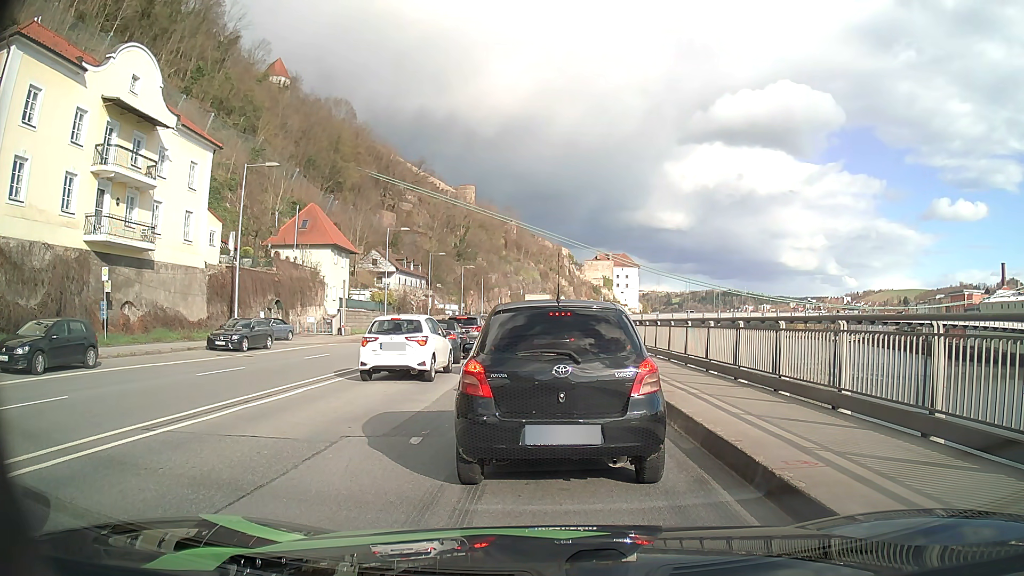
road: primary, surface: asphalt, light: Day
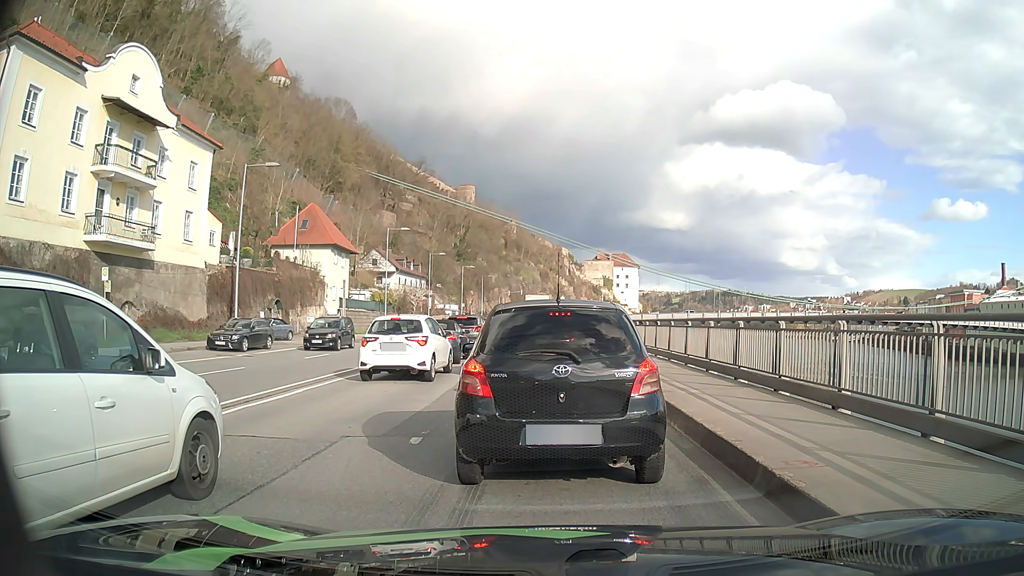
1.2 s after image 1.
(0.0, 0.0) m; 0°
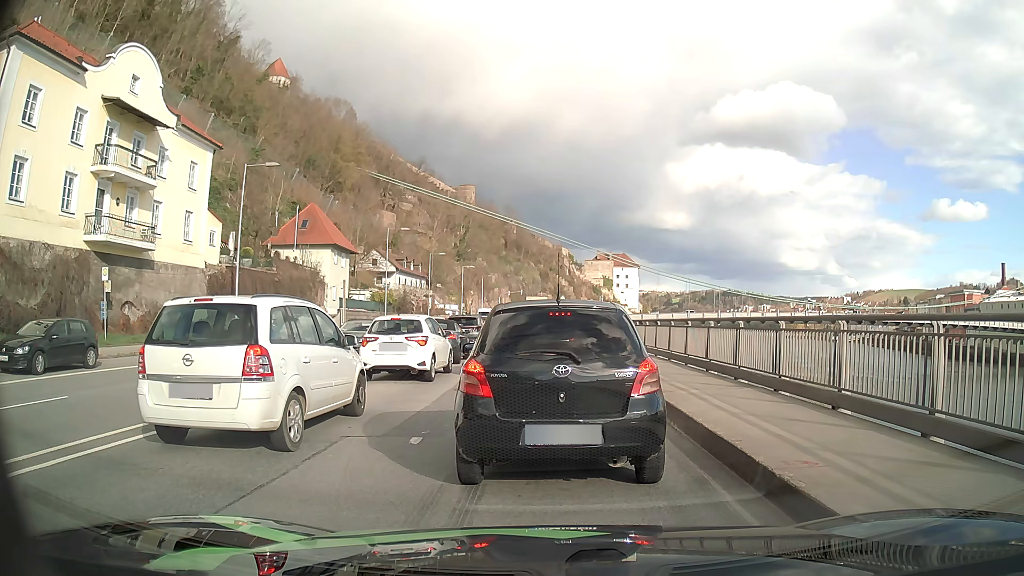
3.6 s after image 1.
(0.0, 0.0) m; 0°
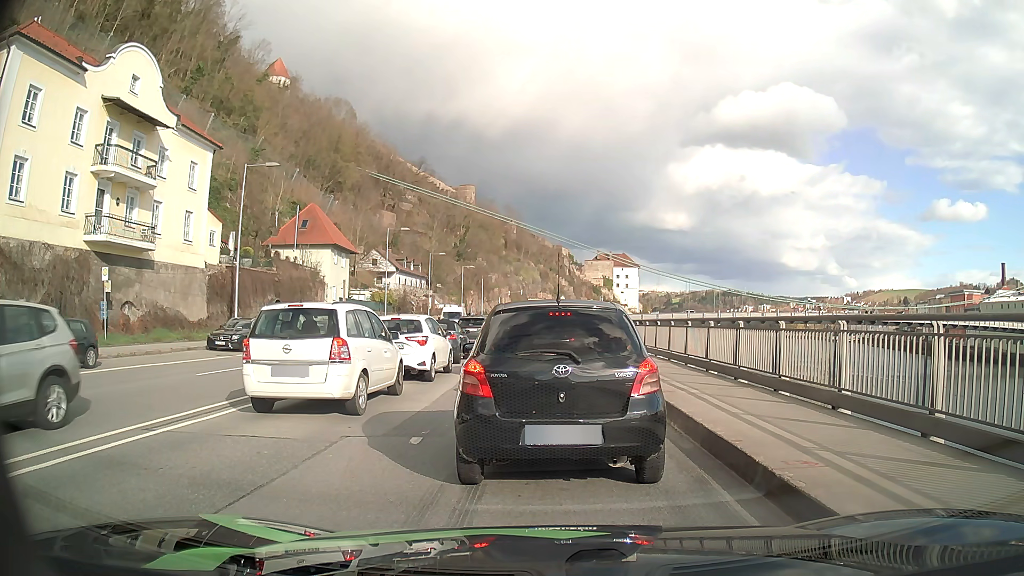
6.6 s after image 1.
(0.0, 0.0) m; 0°
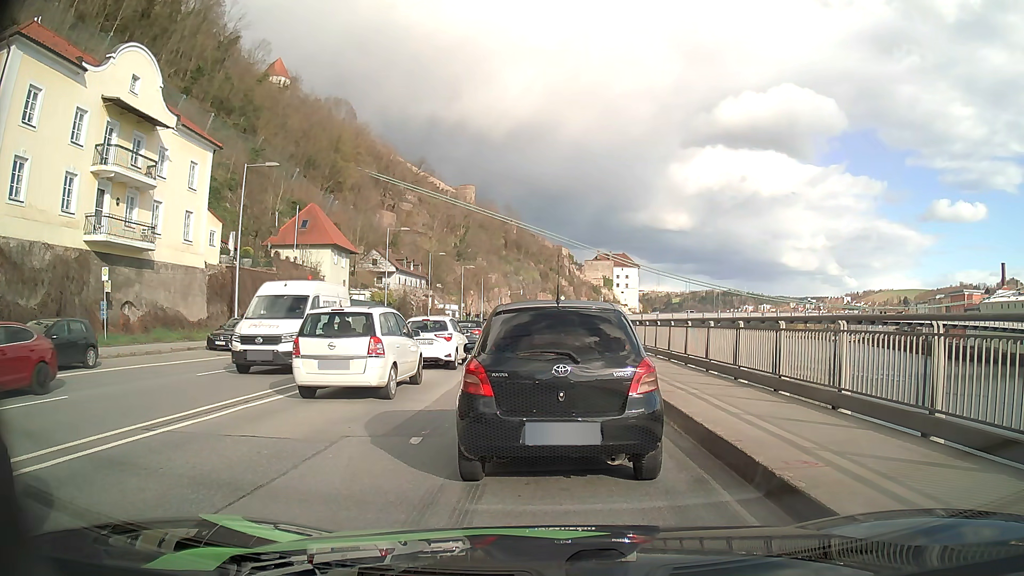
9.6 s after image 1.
(0.0, 0.0) m; 0°
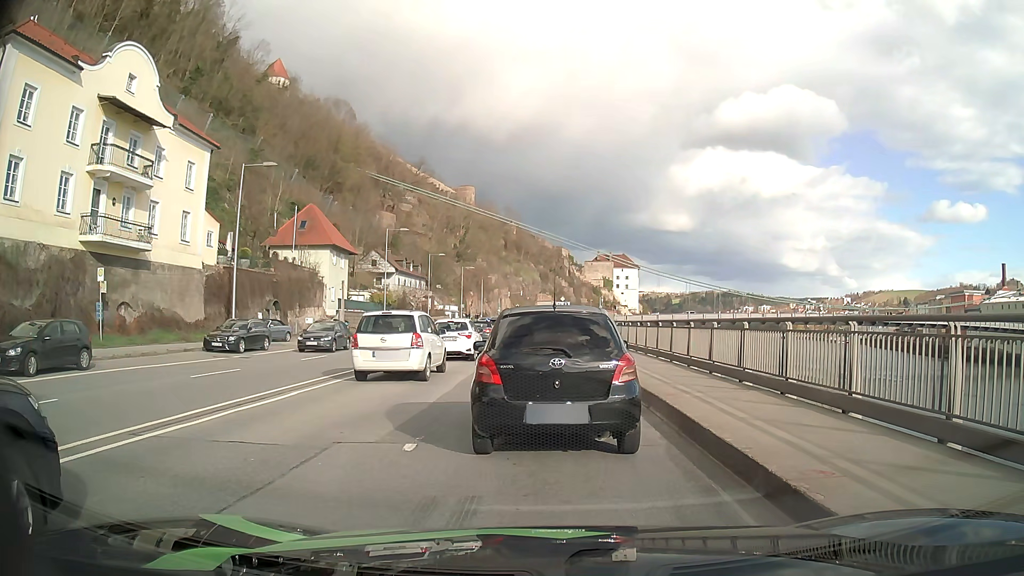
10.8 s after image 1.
(0.0, +0.3) m; 0°
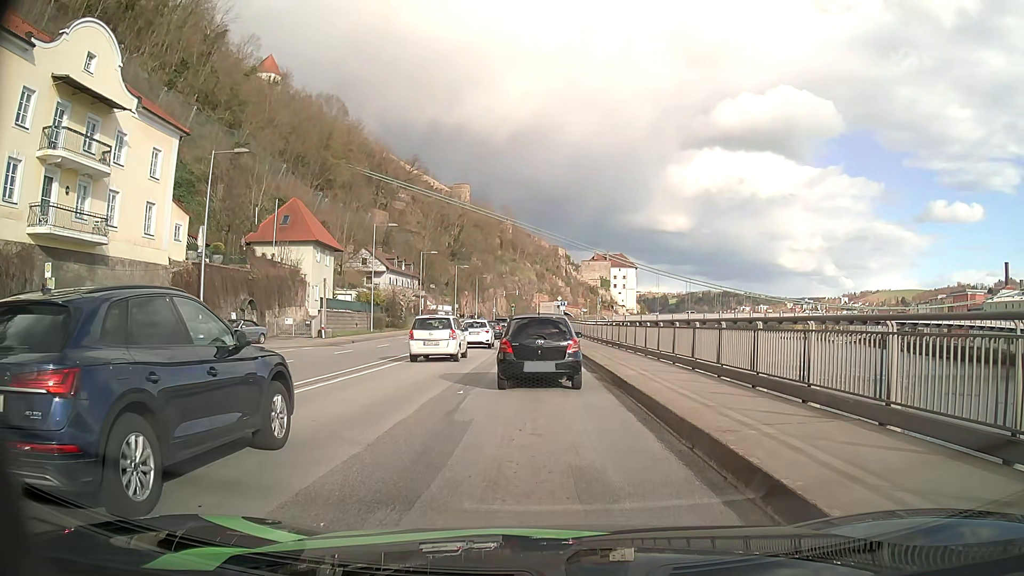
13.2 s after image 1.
(+0.1, +3.8) m; 0°
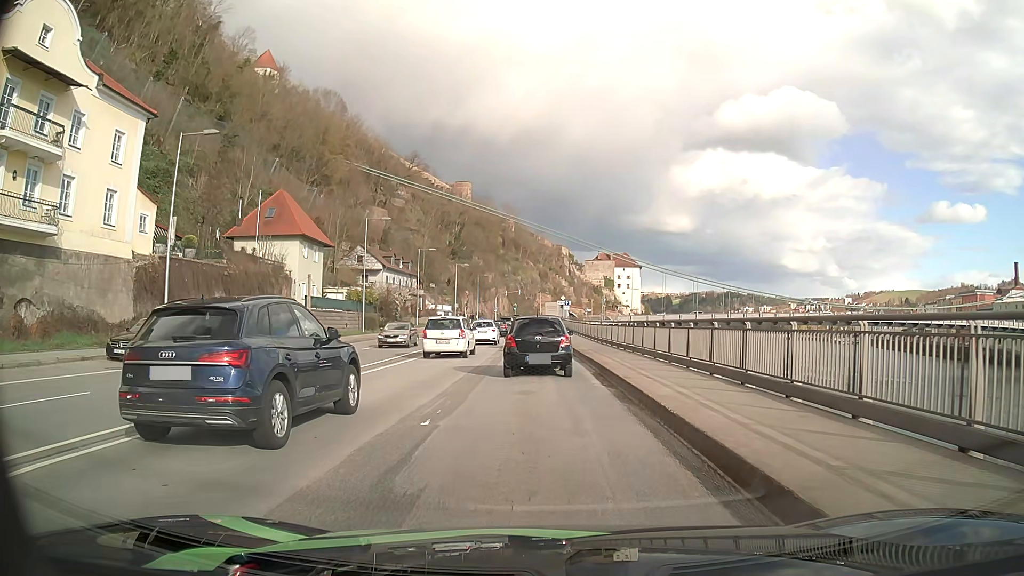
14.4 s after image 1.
(0.0, +4.2) m; 0°
(0, +10) (0, +20) (0, +30) (-1, +40) (-1, +50) (-1, +60) (-1, +70) (-1, +80) (-1, +90) (-1, +100) m
